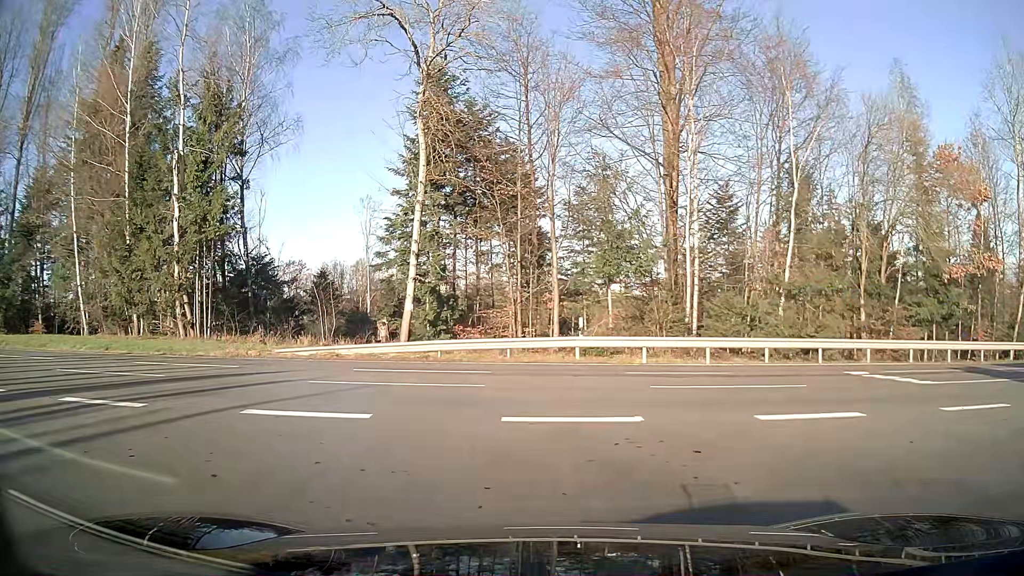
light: Day
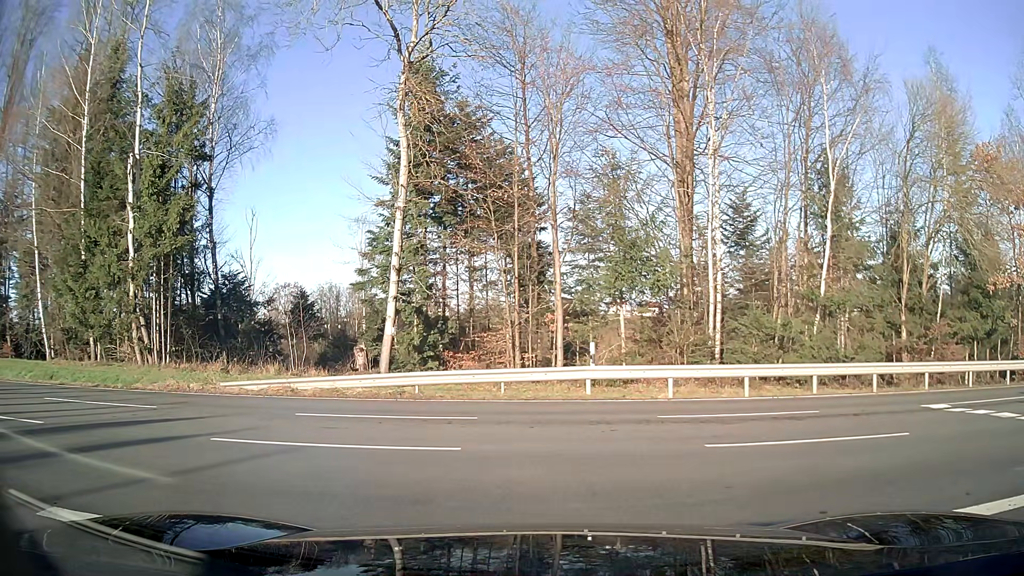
(0.0, +3.6) m; 0°
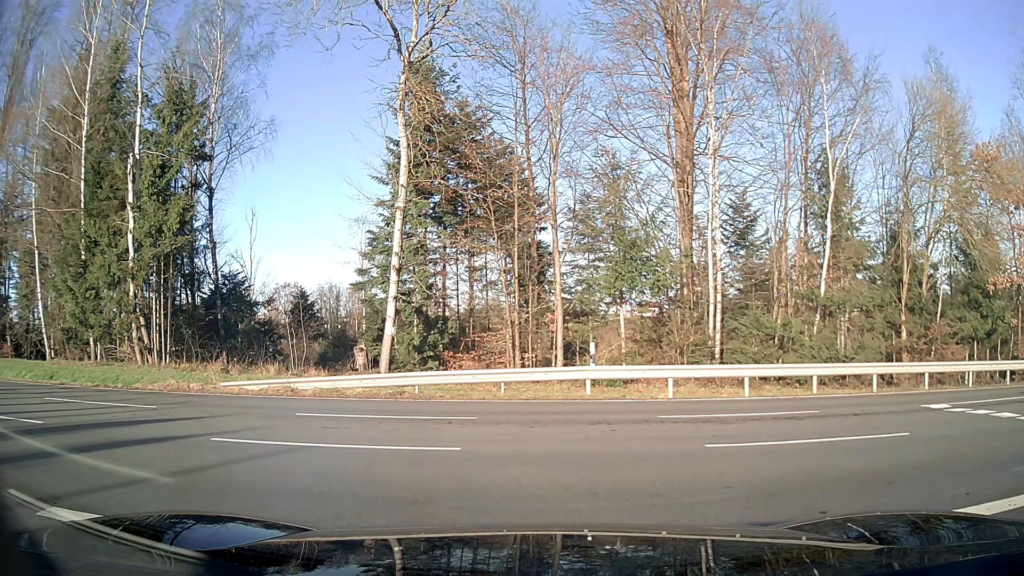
(0.0, 0.0) m; 0°
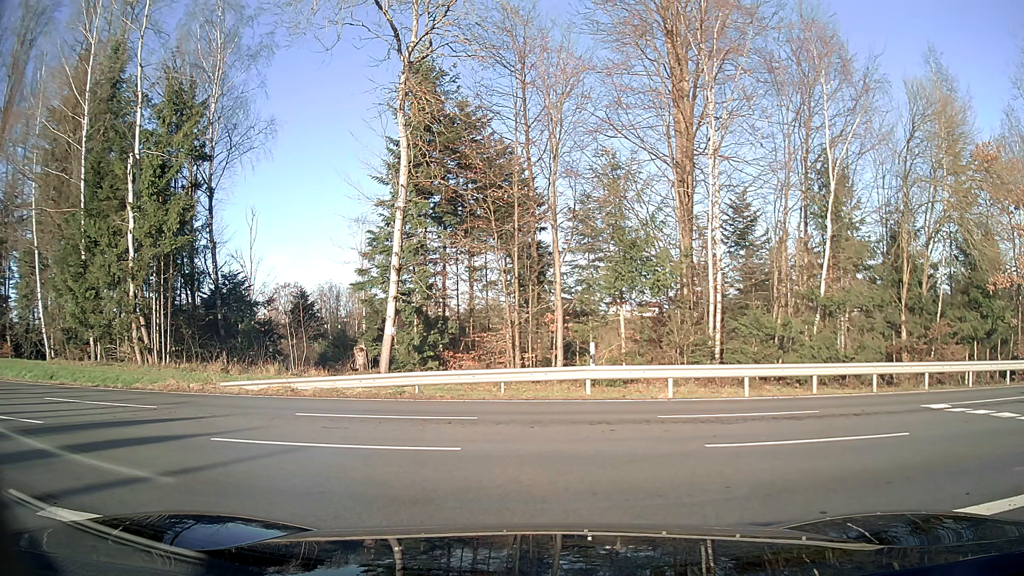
(0.0, 0.0) m; 0°
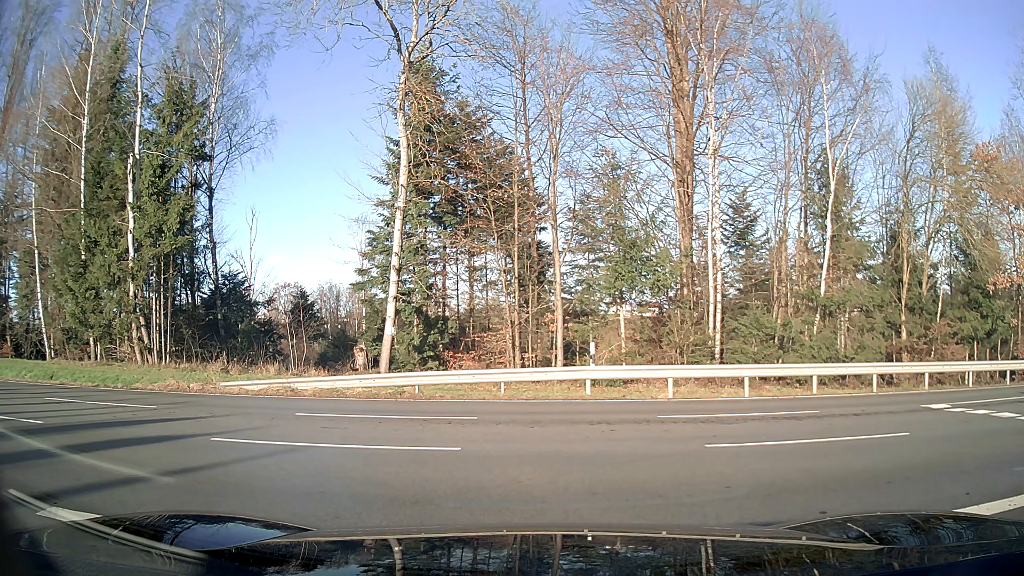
(0.0, 0.0) m; 0°
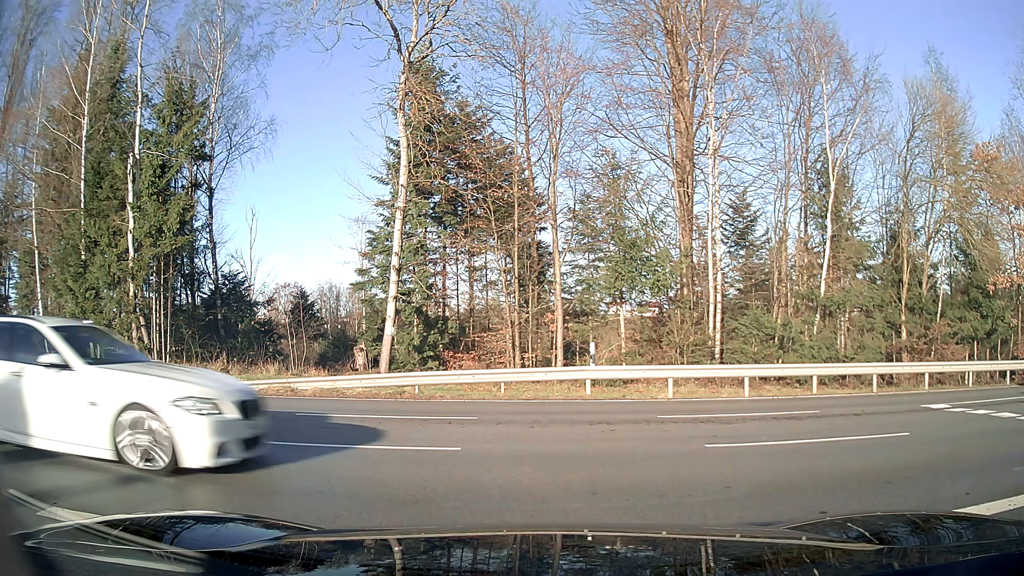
(0.0, 0.0) m; 0°
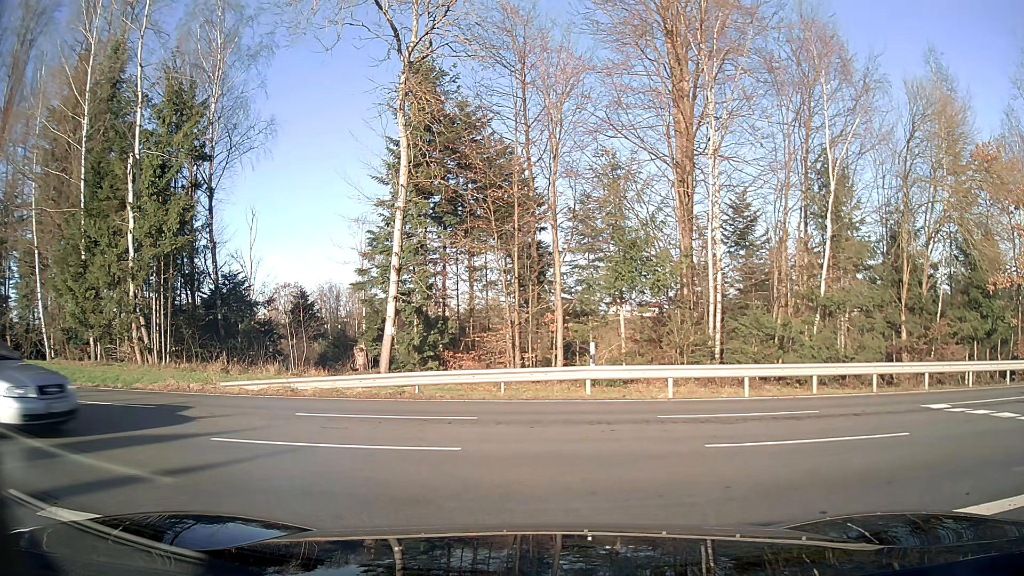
(0.0, 0.0) m; 0°
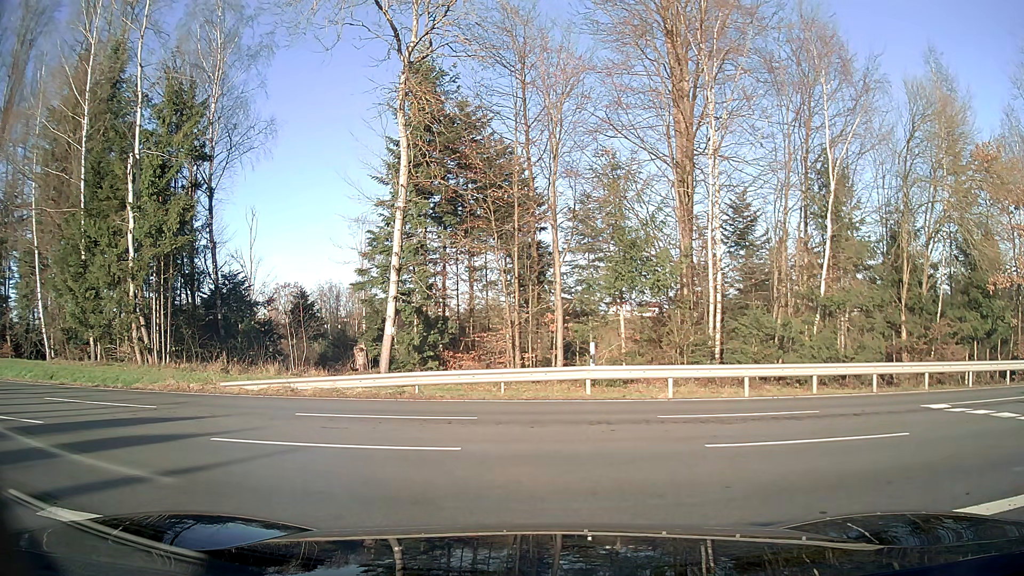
(0.0, 0.0) m; 0°
